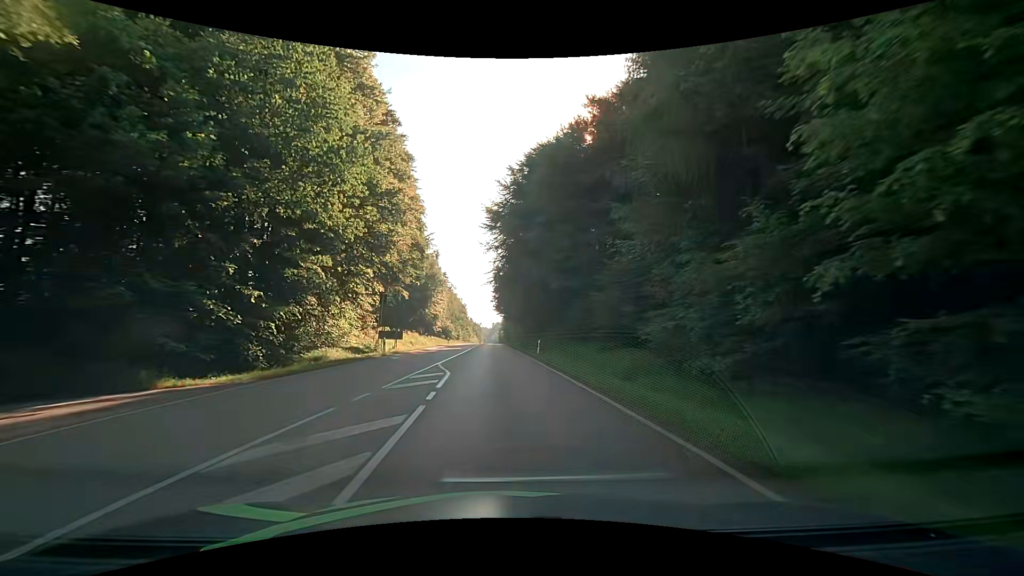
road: secondary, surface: asphalt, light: Day
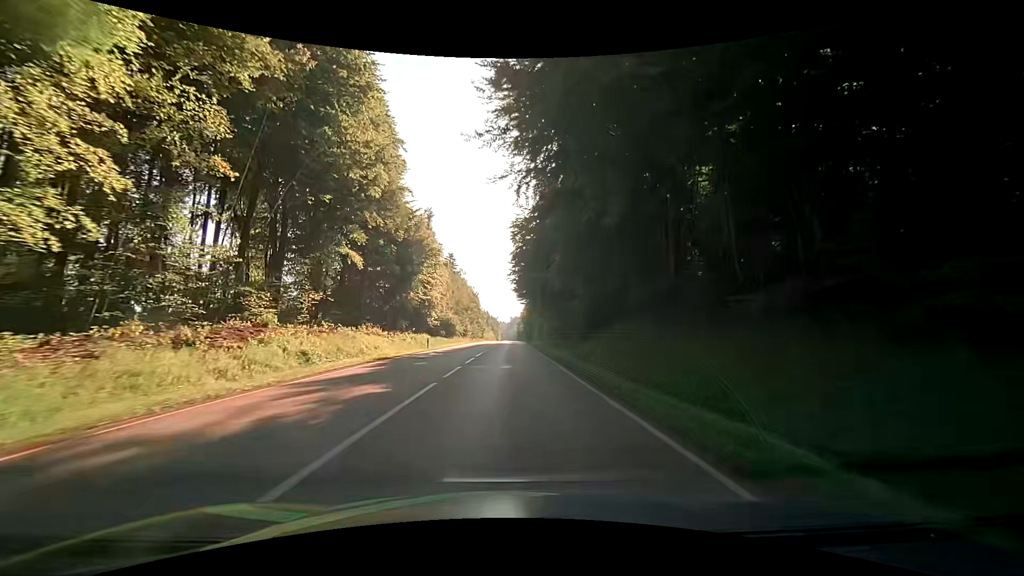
(-1.6, +35.5) m; -3°
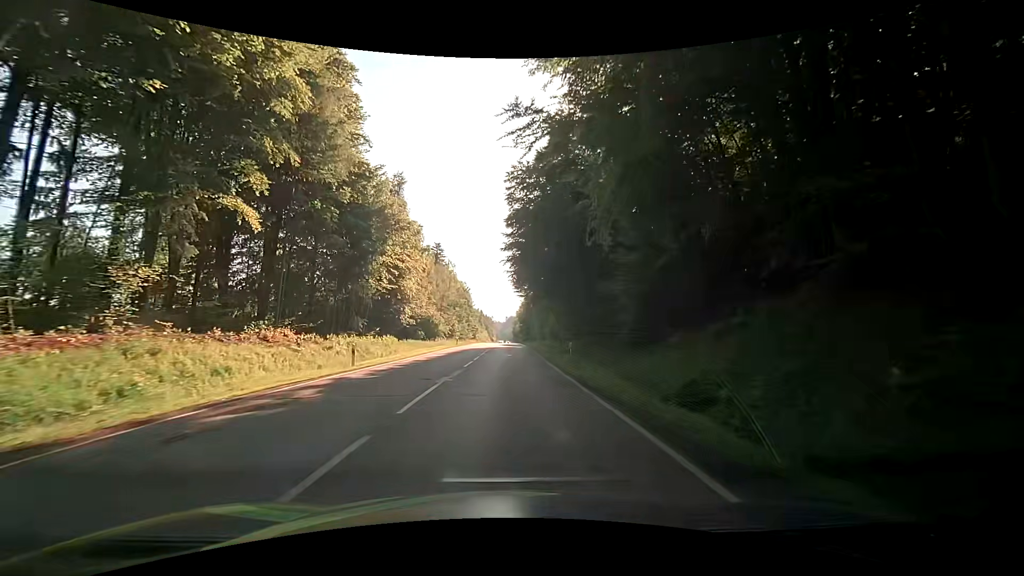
(+0.2, +18.1) m; 0°
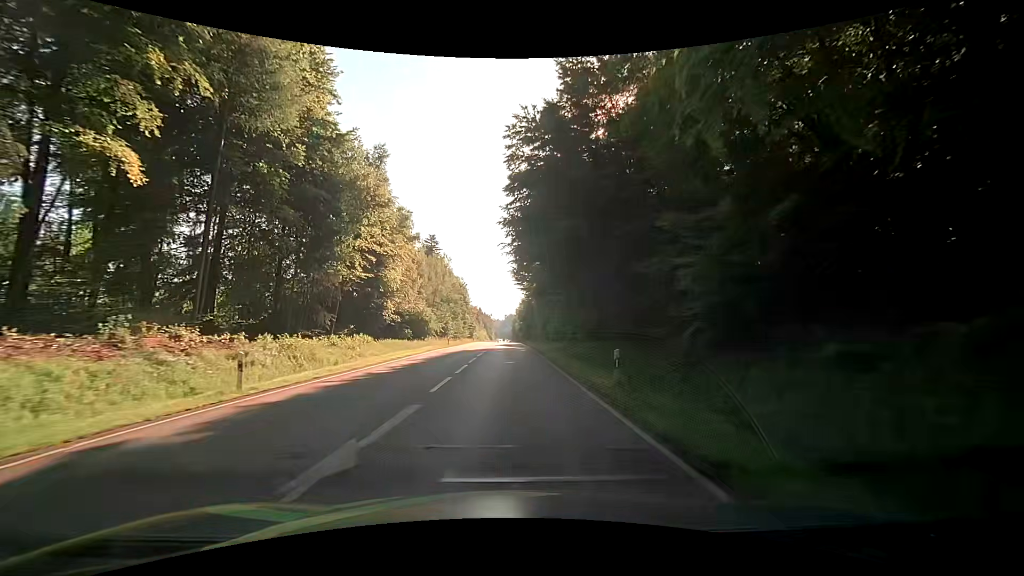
(+0.1, +9.0) m; 0°
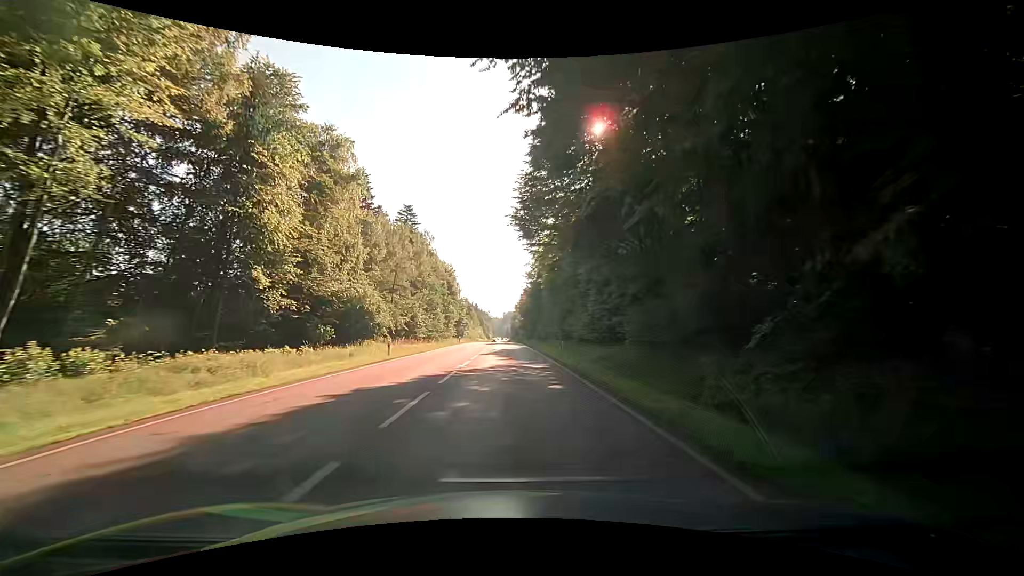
(+0.1, +28.4) m; 0°
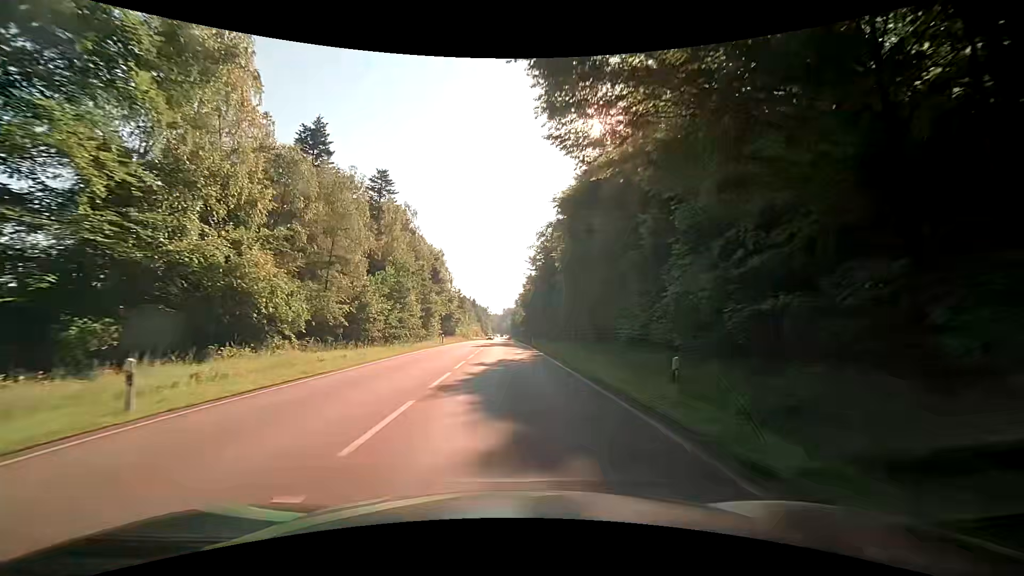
(+0.1, +19.8) m; 0°
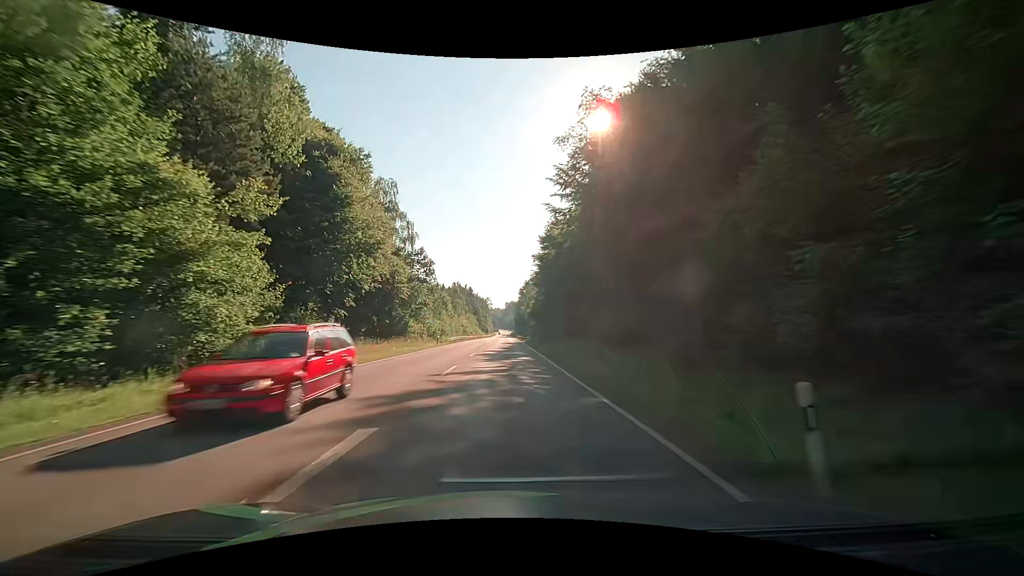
(-0.2, +51.2) m; 0°
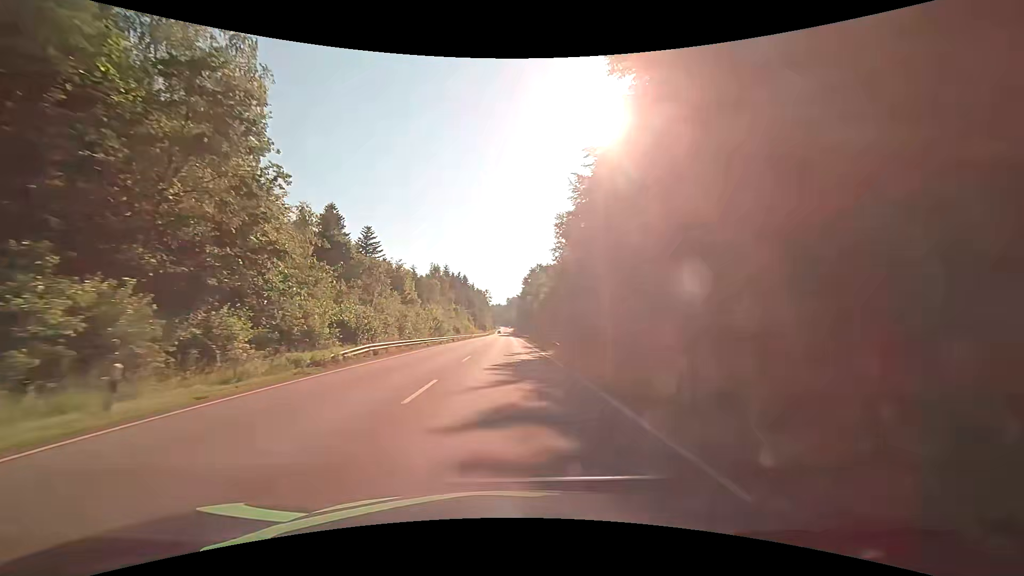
(+0.1, +42.2) m; 0°
(0, +10) (0, +20) (0, +30) (0, +40) (0, +50) (0, +60) (0, +70) (0, +80) (0, +90) (0, +100) m
